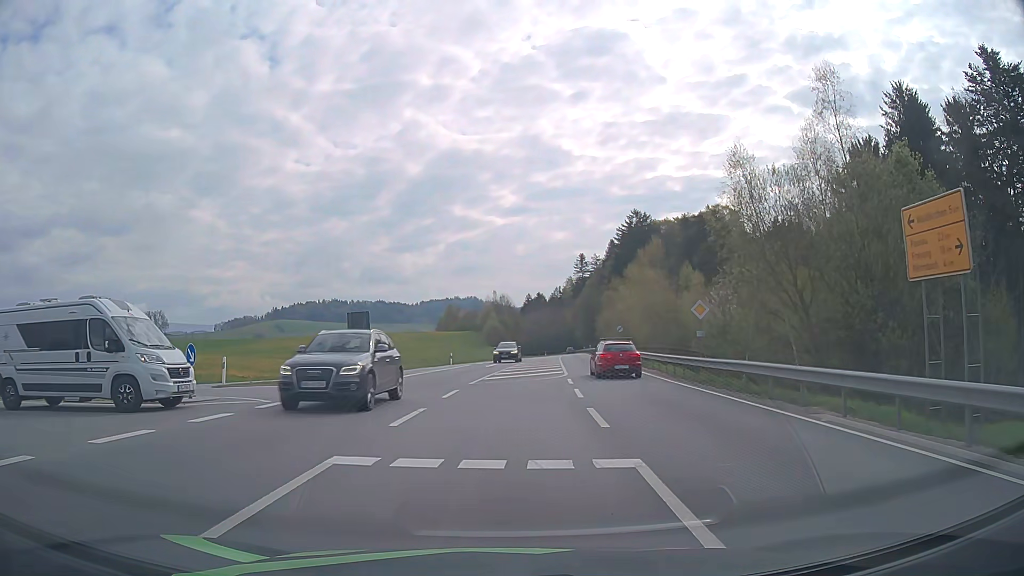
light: Day
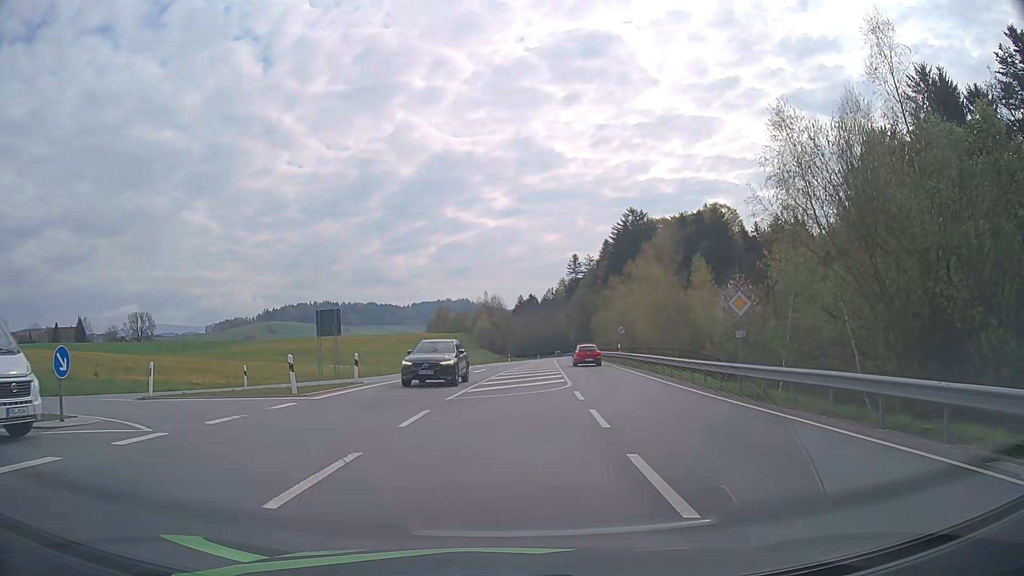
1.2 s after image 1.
(0.0, +5.3) m; +2°
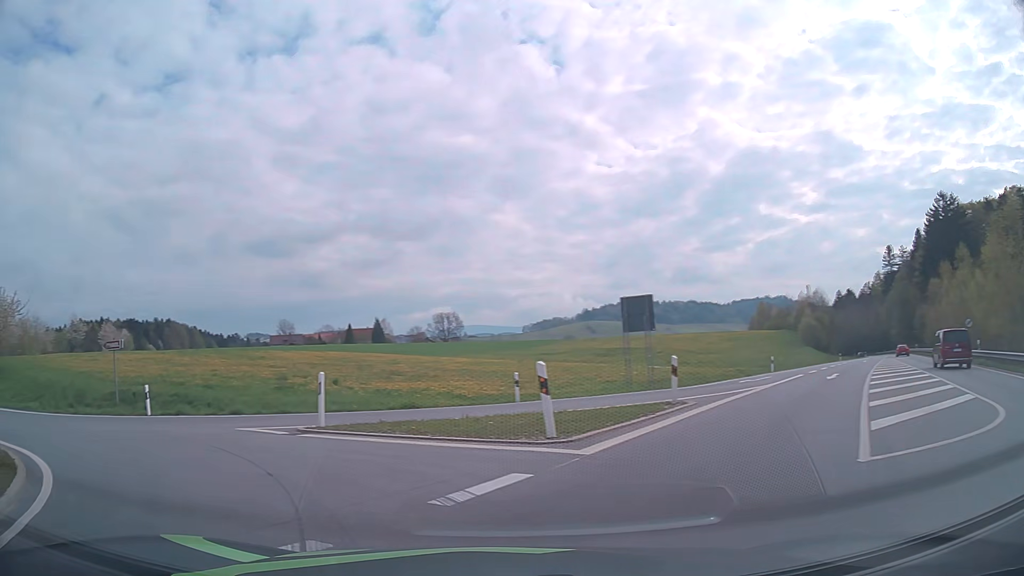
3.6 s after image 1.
(-1.3, +9.6) m; -28°
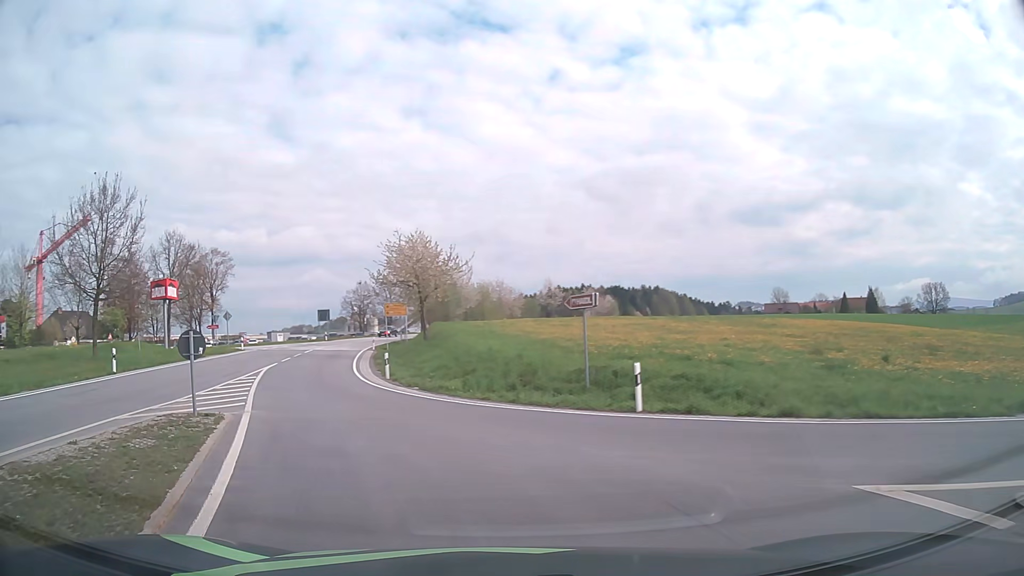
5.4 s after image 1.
(-3.5, +8.5) m; -40°
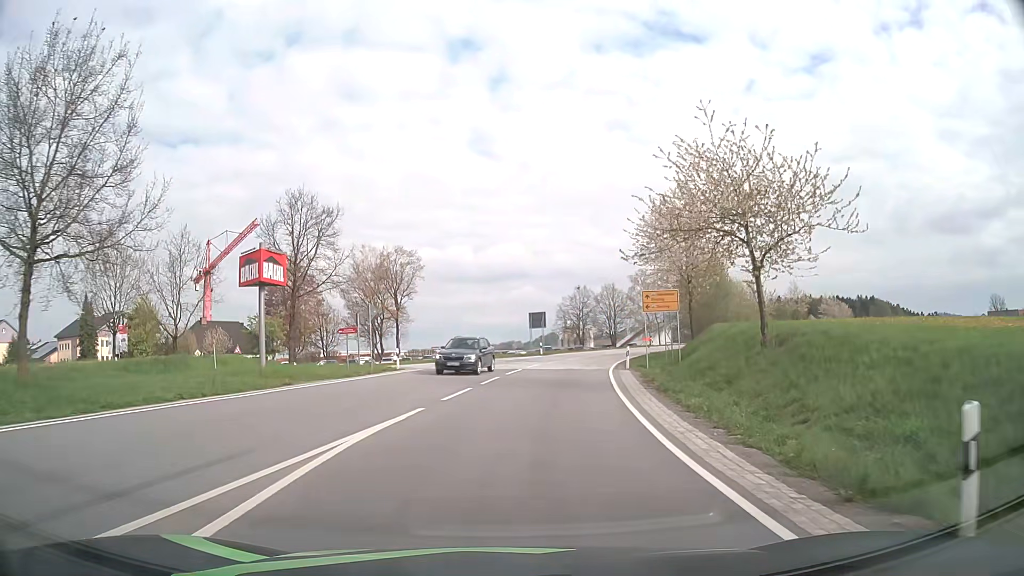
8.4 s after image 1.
(-6.9, +22.6) m; -19°
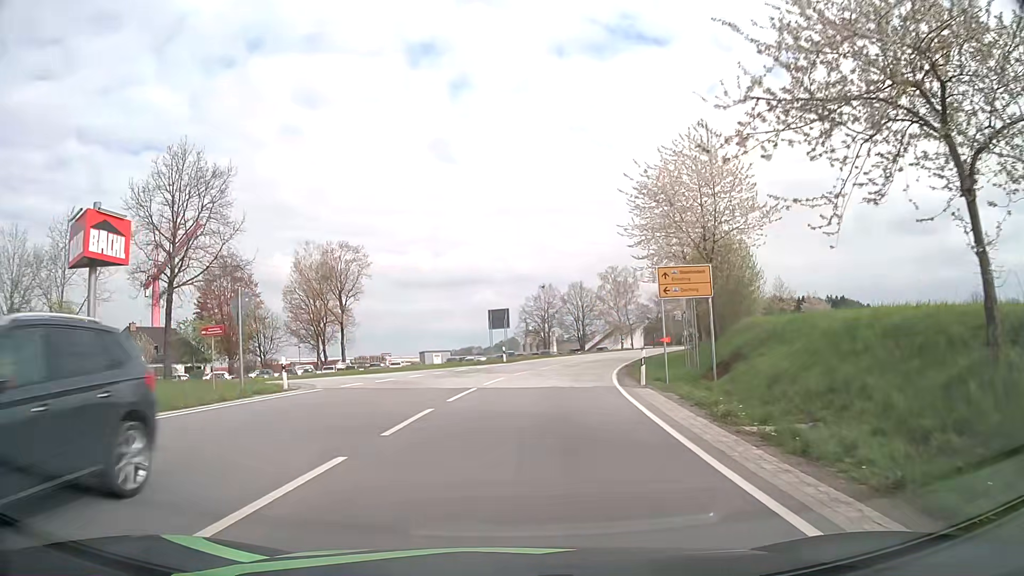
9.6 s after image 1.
(+0.3, +11.9) m; +3°
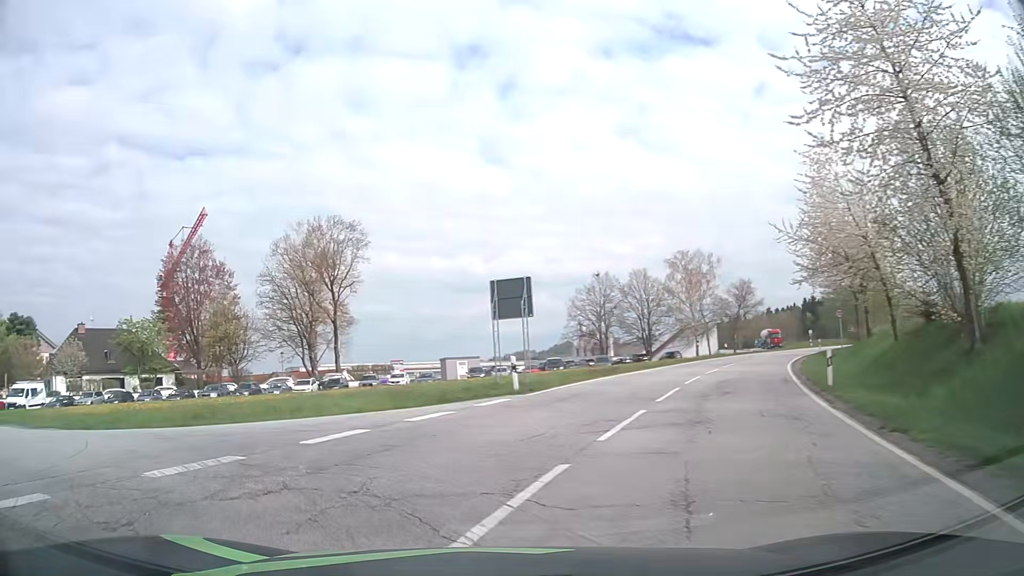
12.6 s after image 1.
(+1.3, +24.1) m; -2°
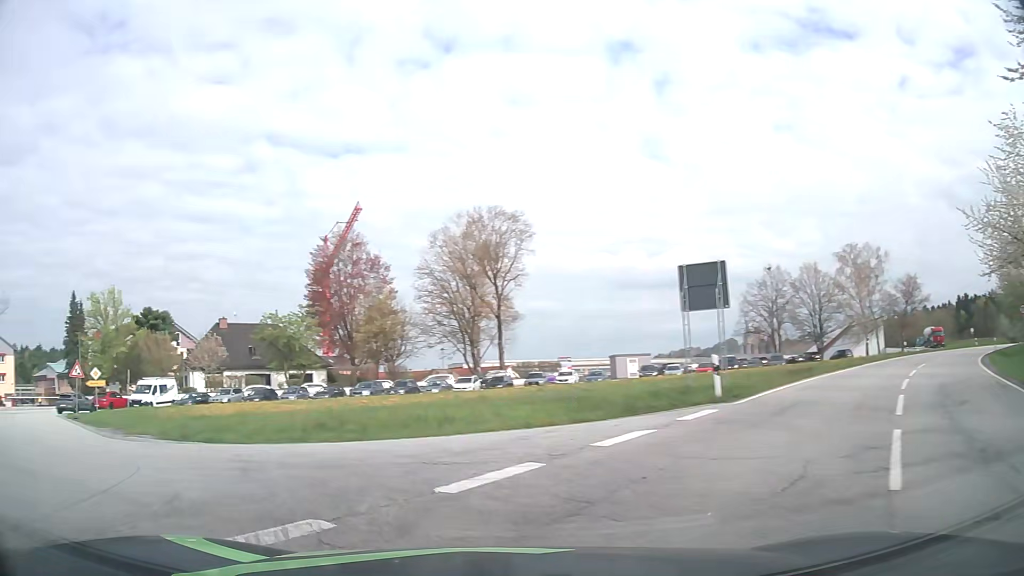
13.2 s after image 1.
(-0.5, +3.5) m; -14°
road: tertiary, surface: asphalt
